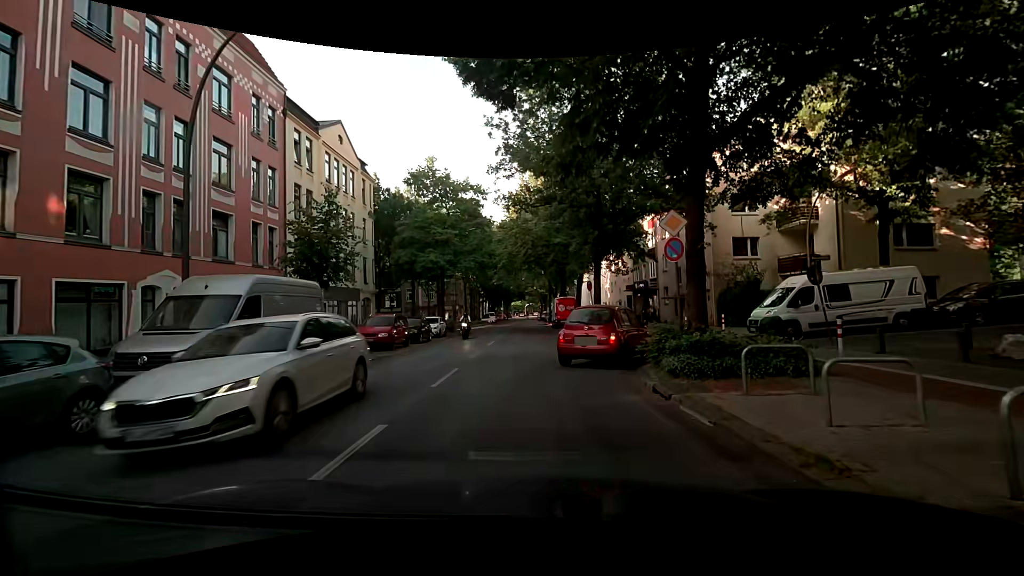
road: secondary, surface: asphalt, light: Day
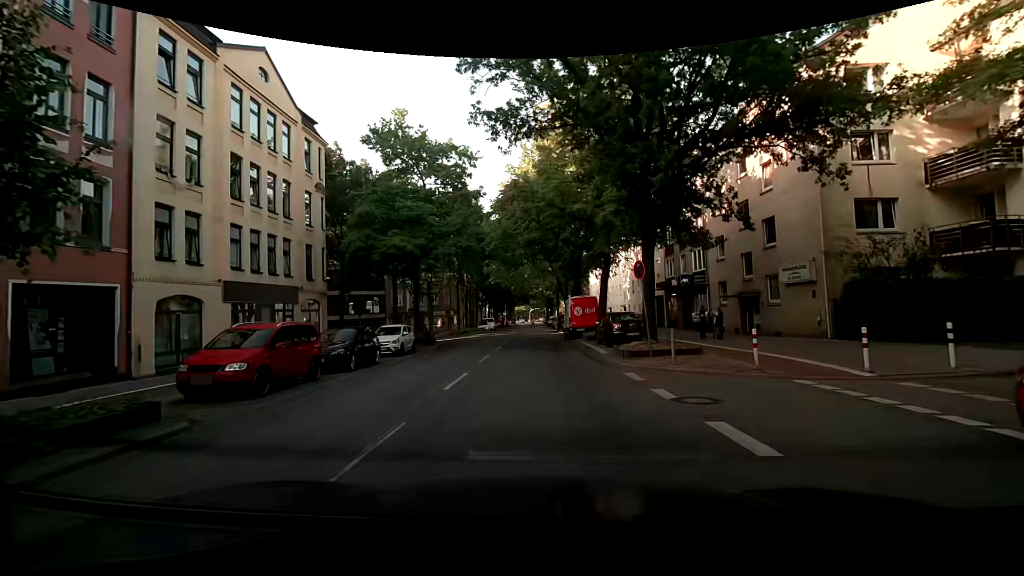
(-0.1, +11.6) m; -1°
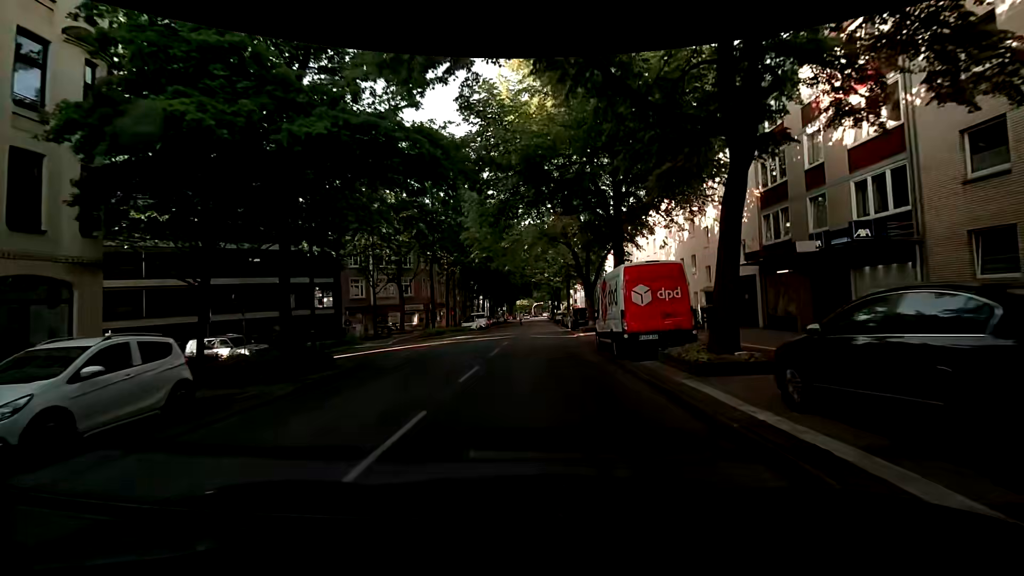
(+0.1, +18.0) m; +2°
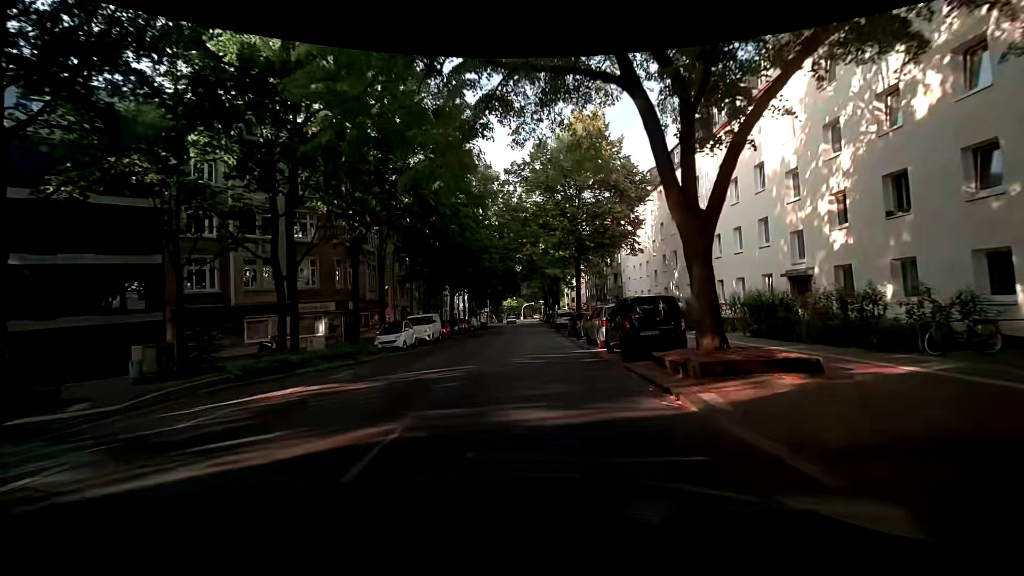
(-0.4, +24.6) m; 0°
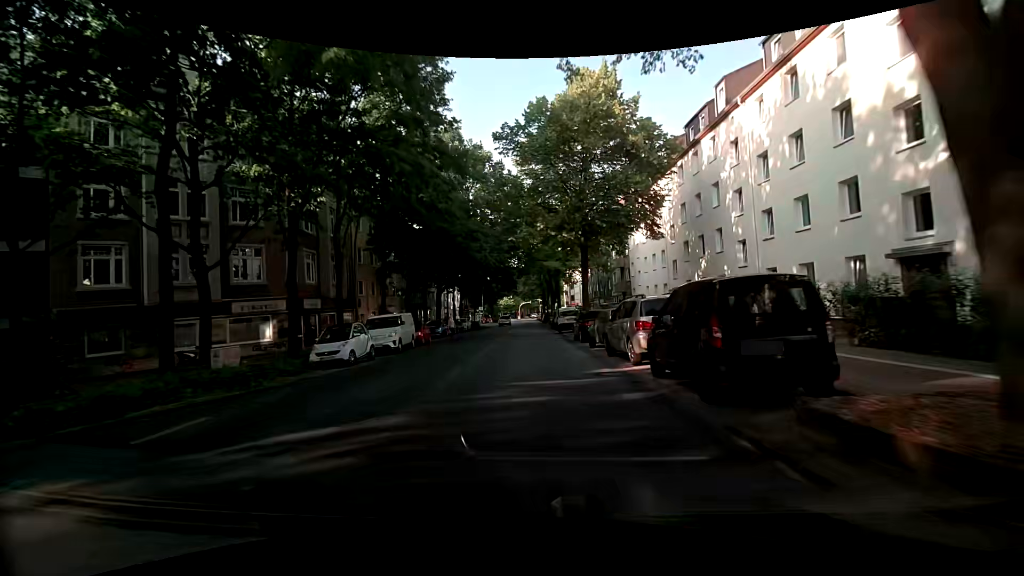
(0.0, +6.8) m; 0°
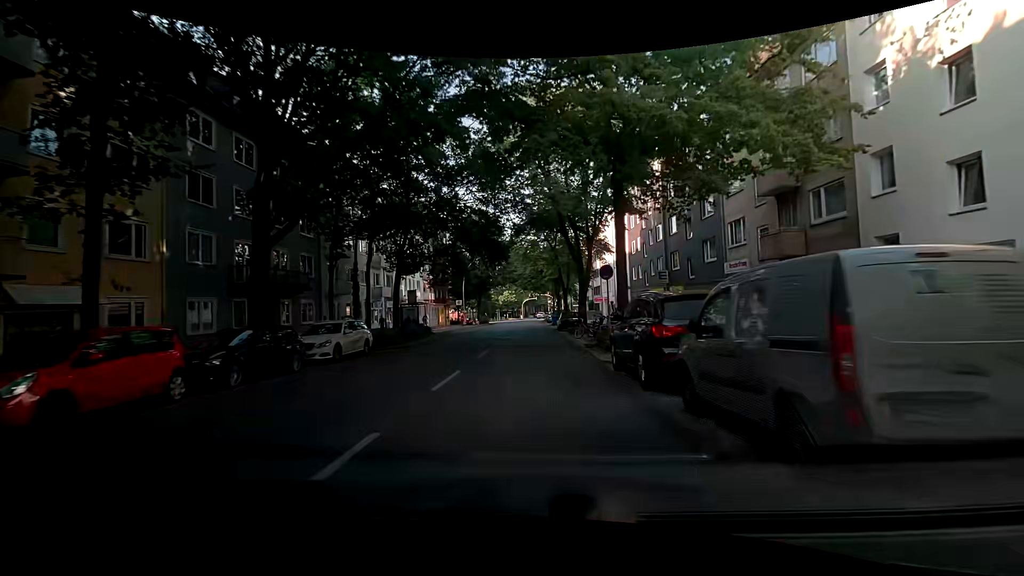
(-0.2, +36.4) m; 0°
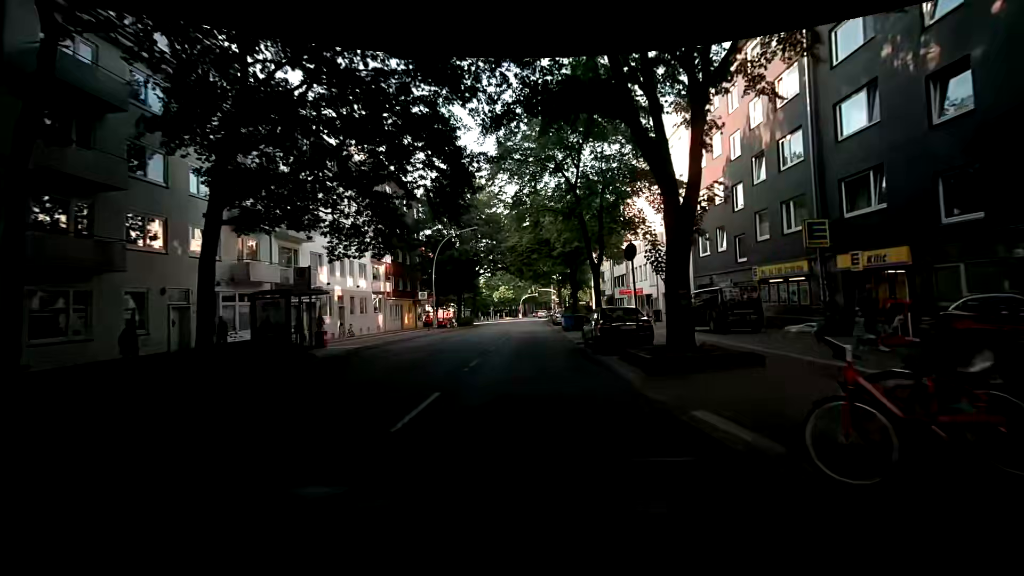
(-0.2, +21.2) m; 0°
(0, +10) (0, +20) (0, +30) (0, +40) (0, +50) (-1, +60) (-2, +70) (-3, +80) (-3, +90) (-2, +100) m
